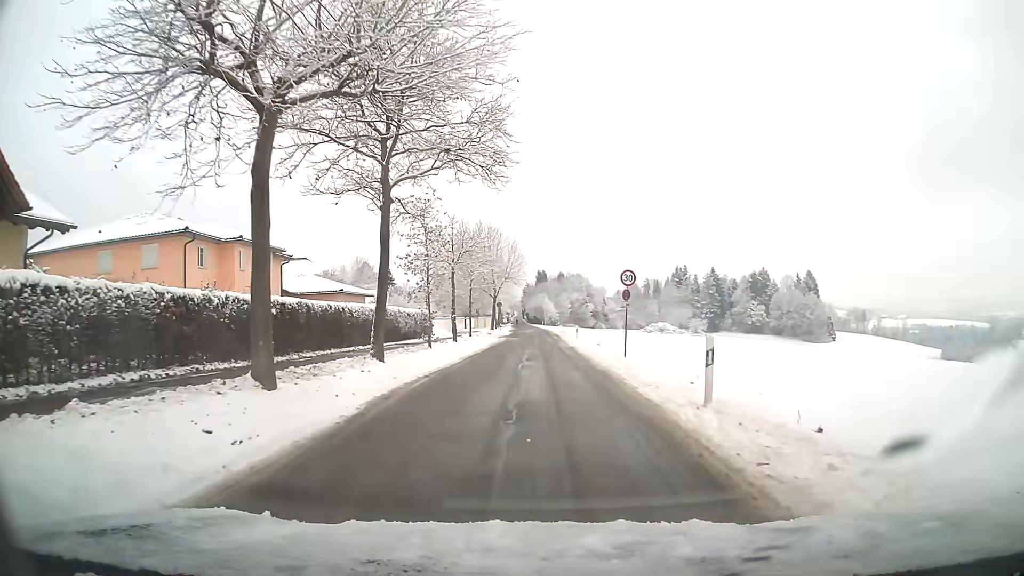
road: residential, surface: asphalt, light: Day
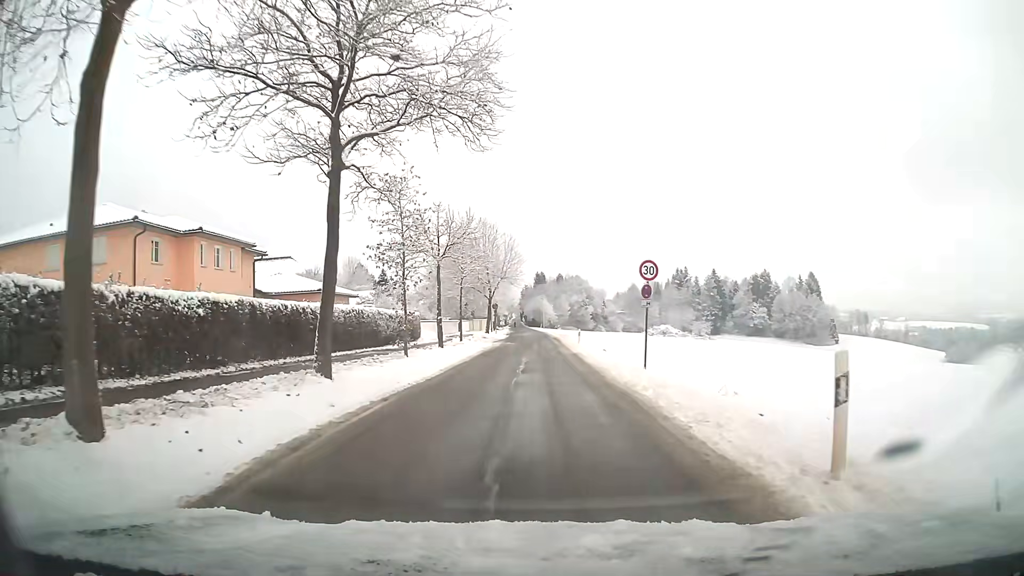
(0.0, +4.6) m; 0°
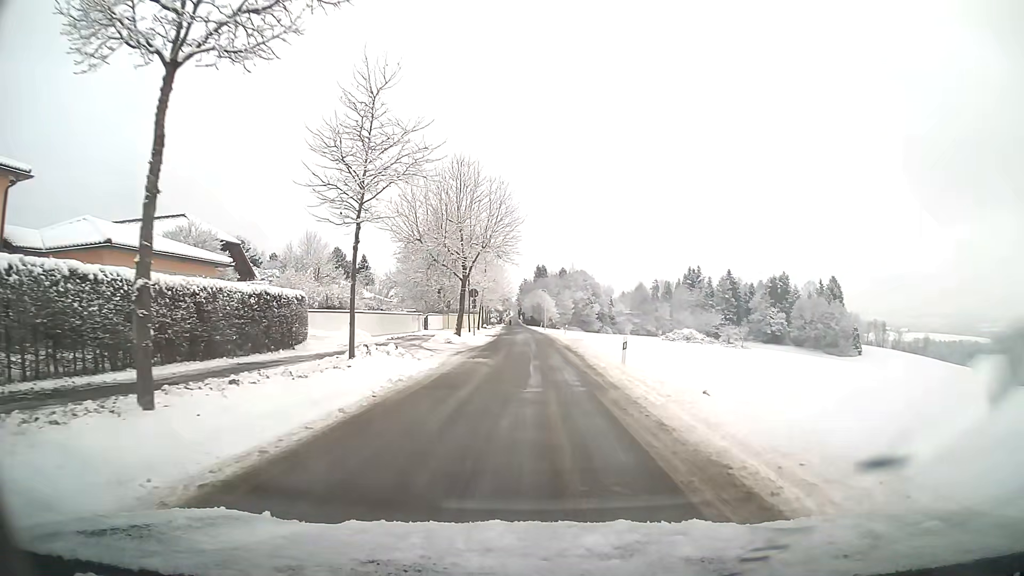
(0.0, +23.5) m; 0°
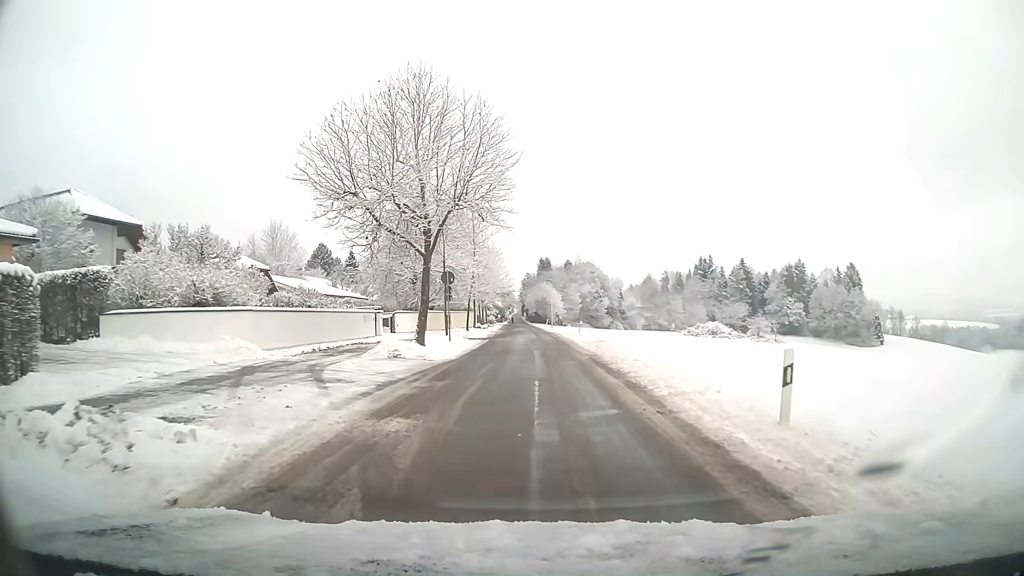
(0.0, +14.5) m; 0°
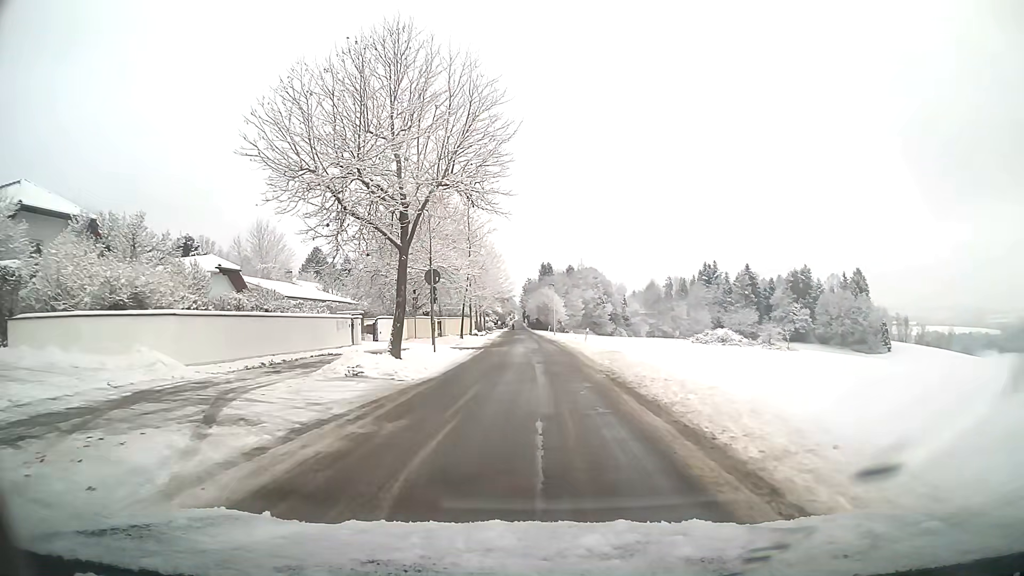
(0.0, +4.9) m; 0°
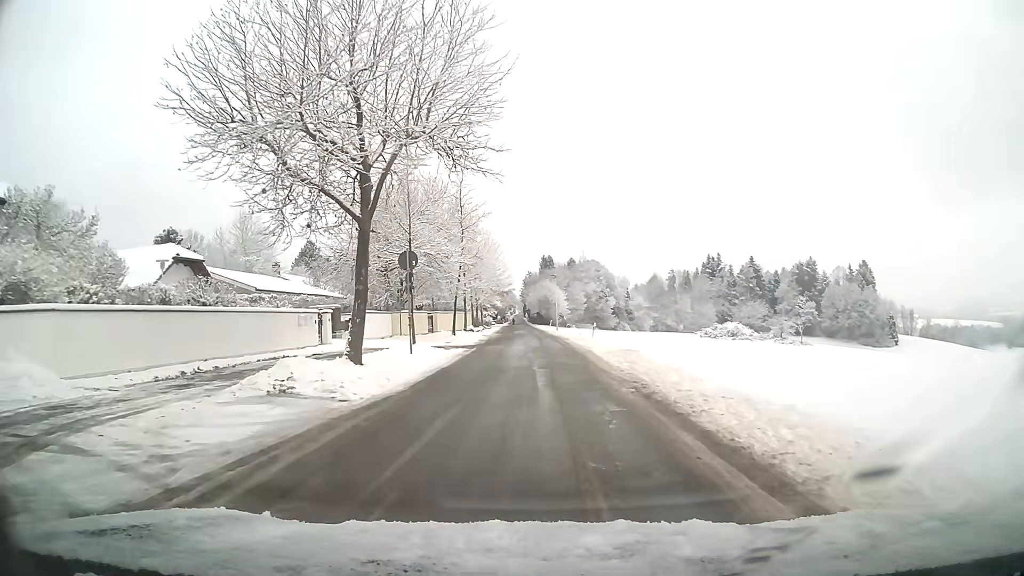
(0.0, +4.9) m; 0°
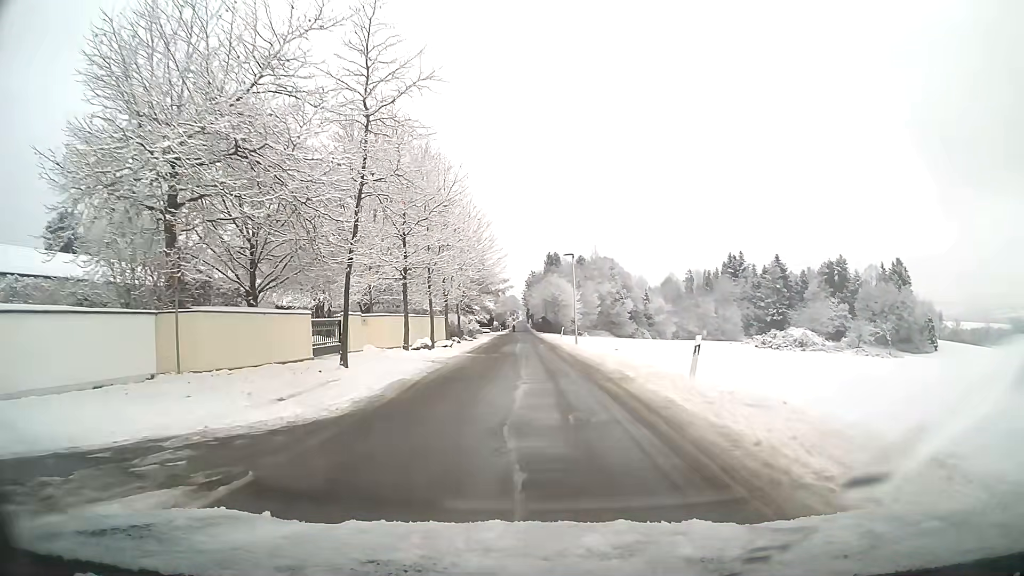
(0.0, +24.3) m; 0°
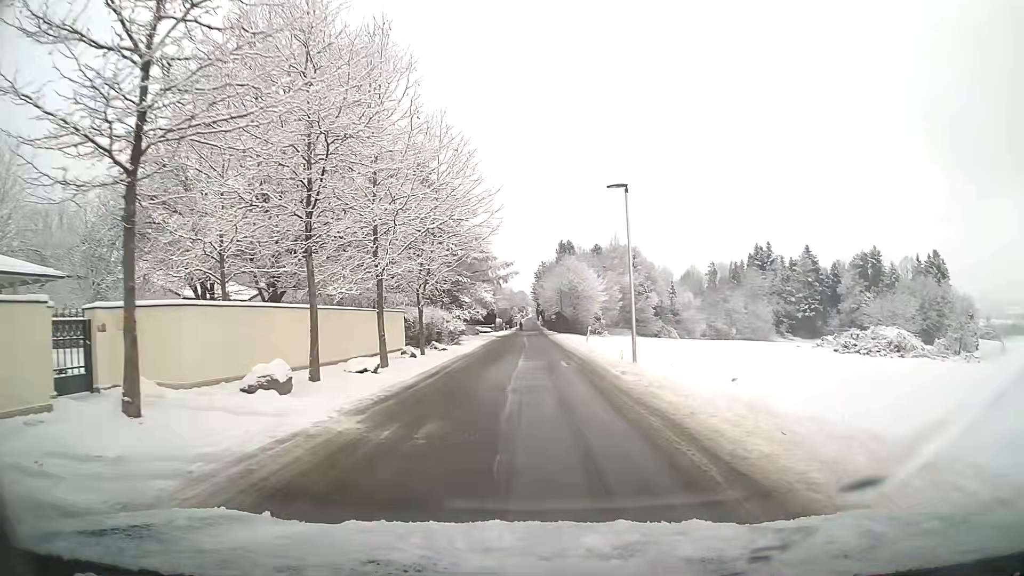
(-0.1, +19.1) m; -1°
